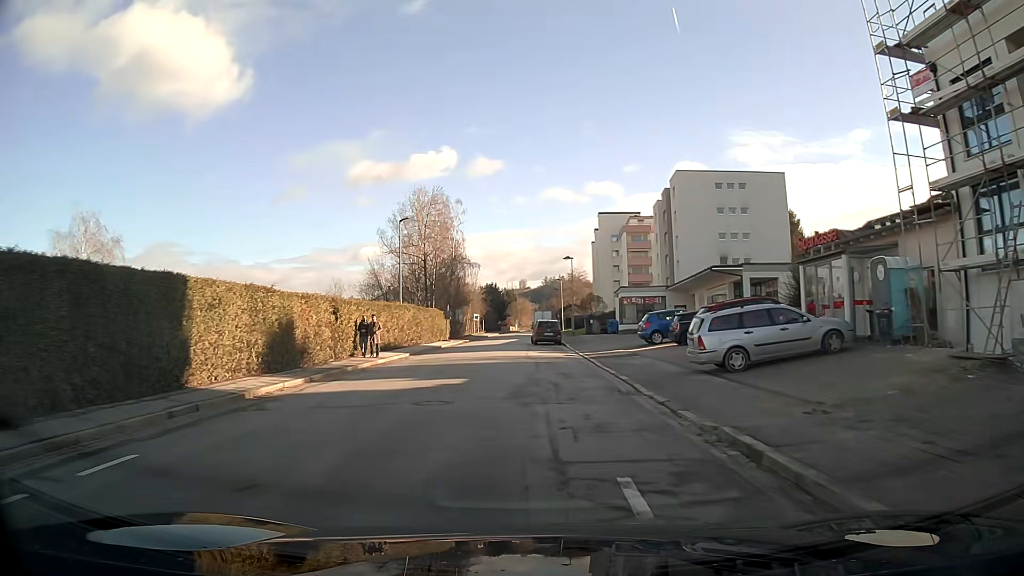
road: primary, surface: asphalt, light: Day
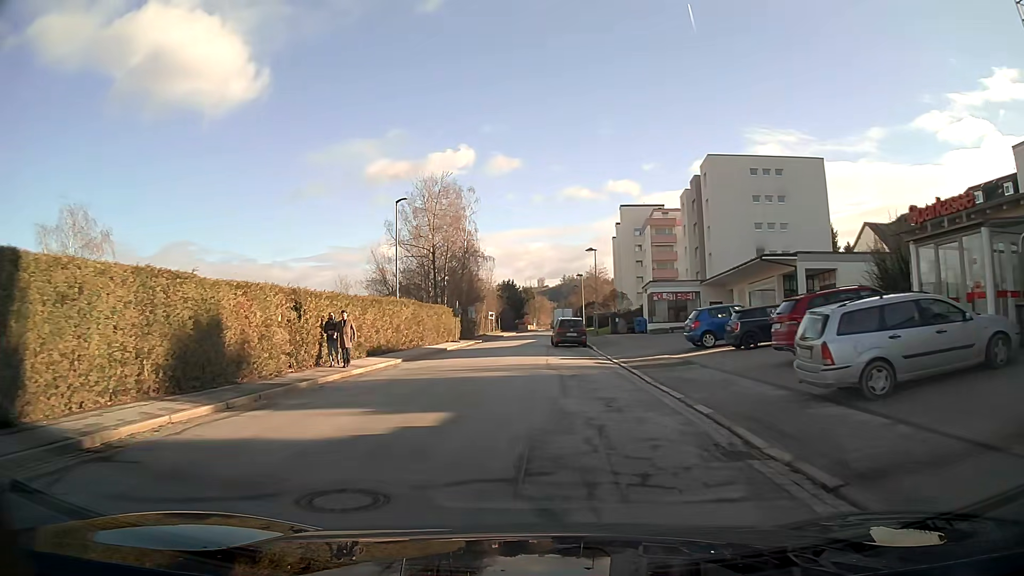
(-0.1, +6.3) m; -1°
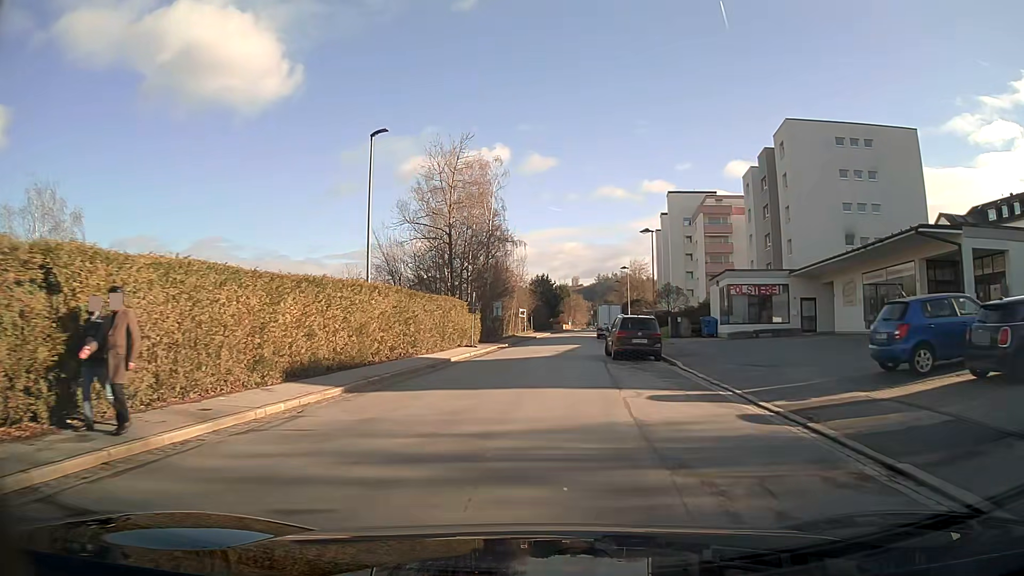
(-0.4, +12.9) m; -2°
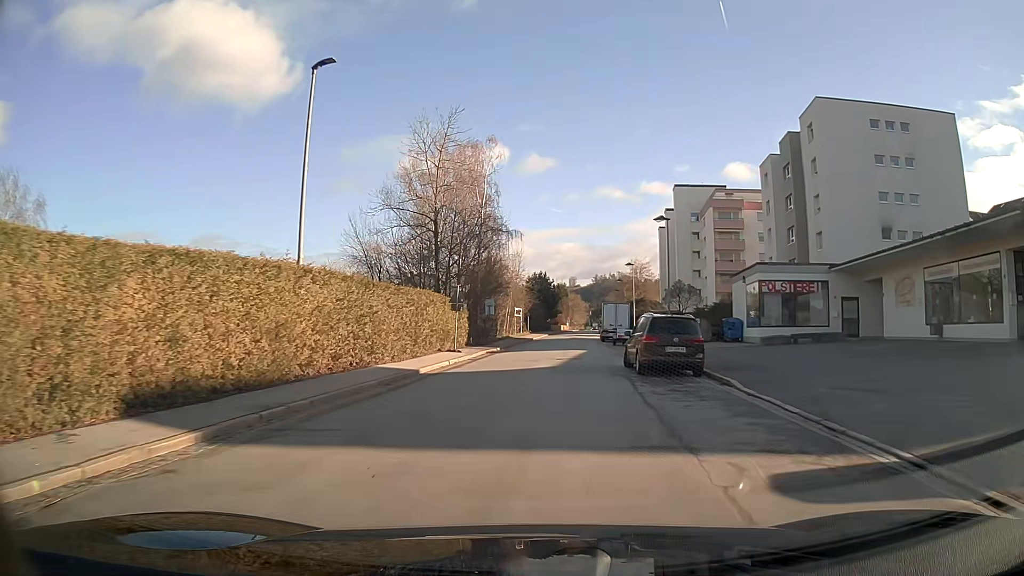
(0.0, +6.6) m; 0°
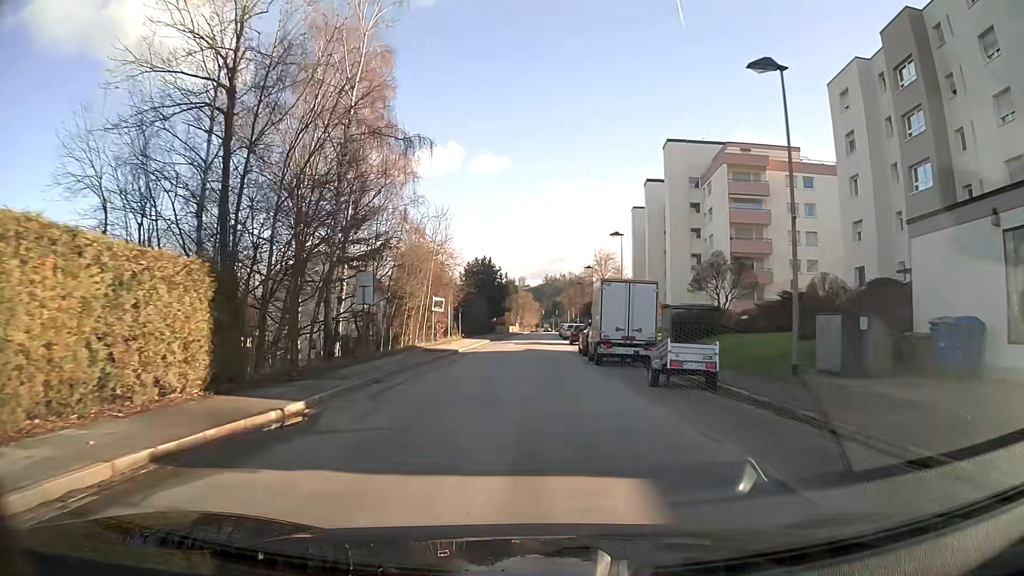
(+1.1, +27.0) m; +4°
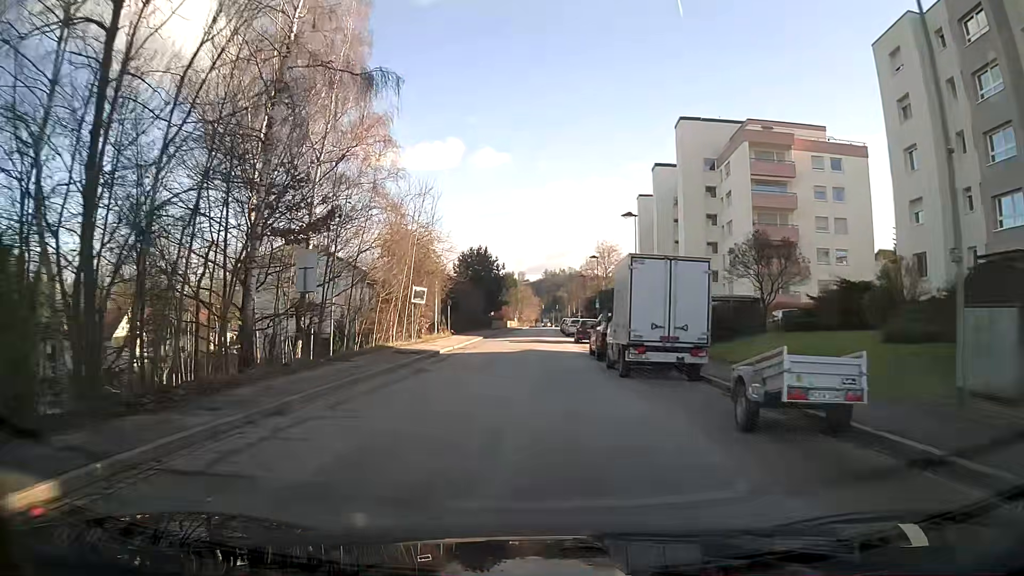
(0.0, +6.9) m; 0°
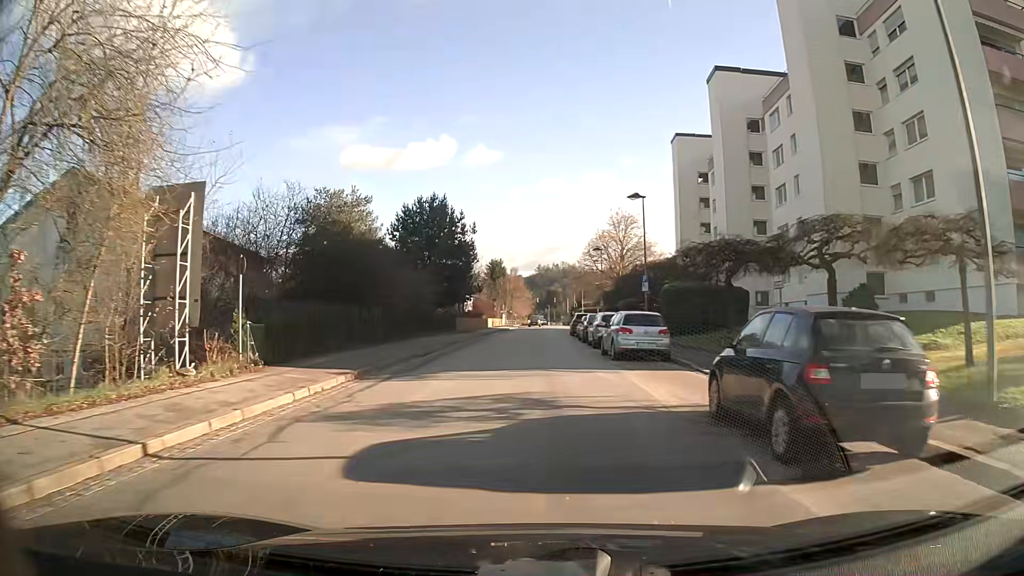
(+0.3, +34.0) m; +1°
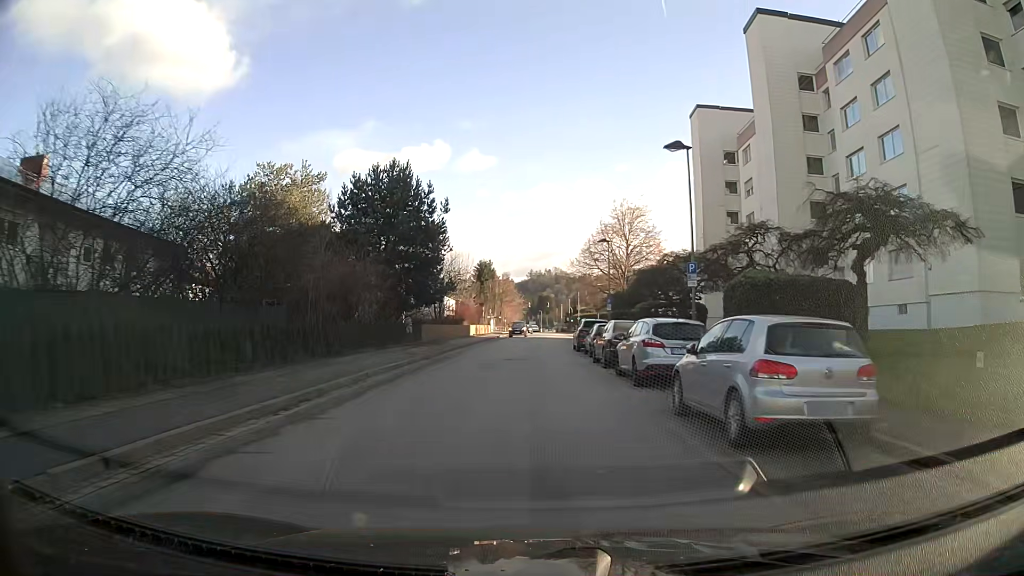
(0.0, +12.8) m; 0°
